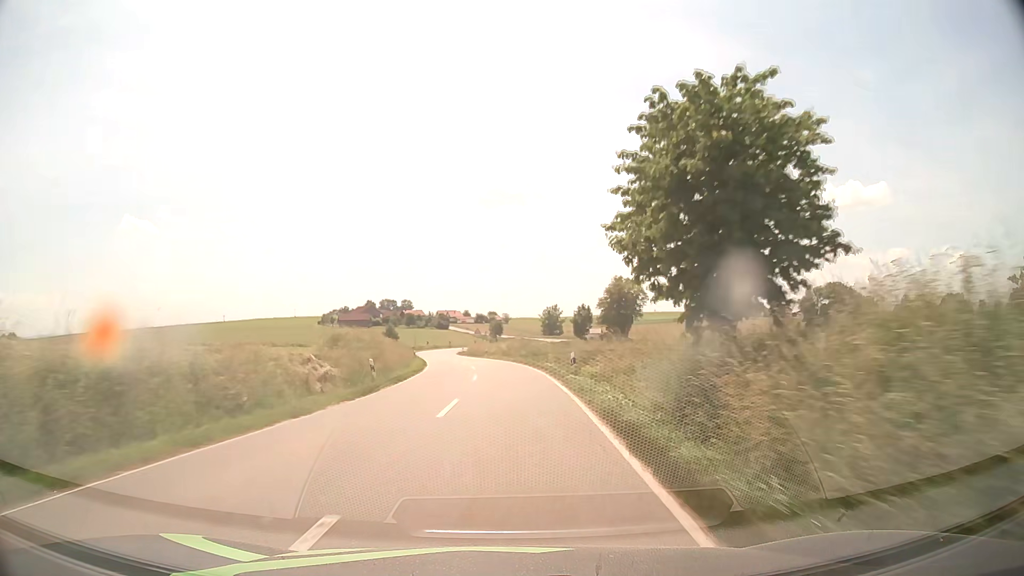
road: tertiary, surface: asphalt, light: Day
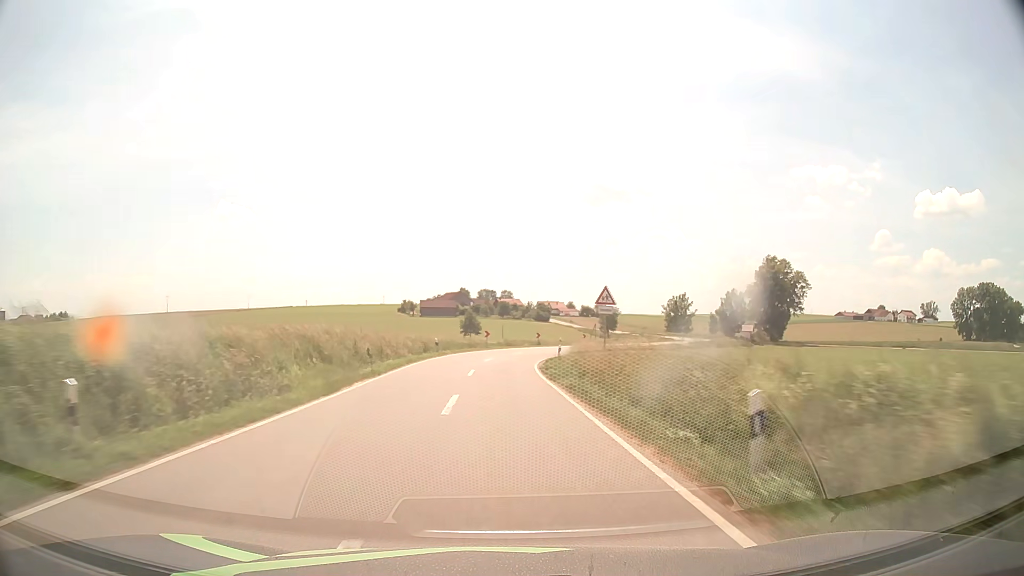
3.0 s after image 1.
(-2.9, +60.4) m; -8°
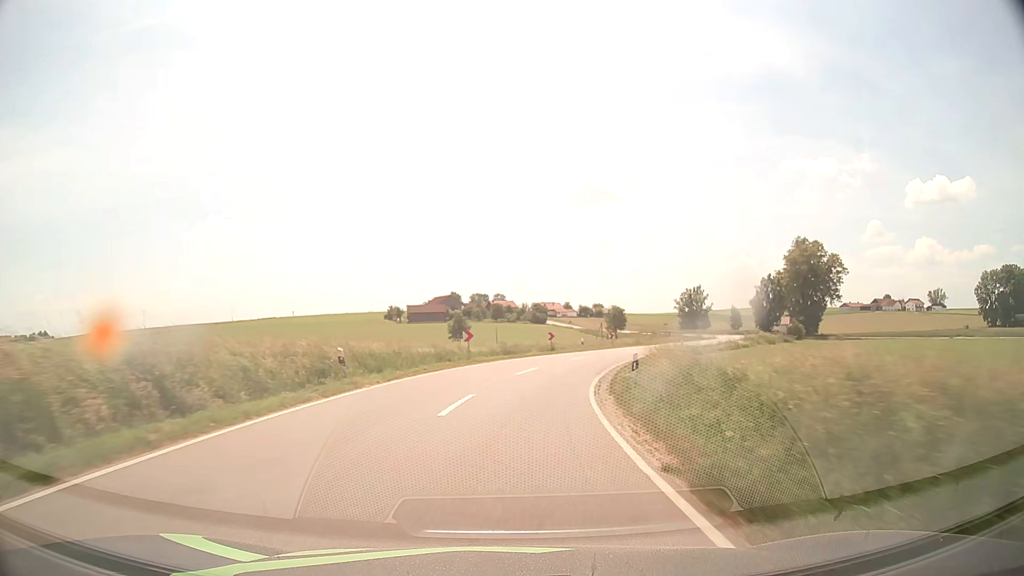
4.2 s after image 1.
(-0.2, +24.1) m; 0°
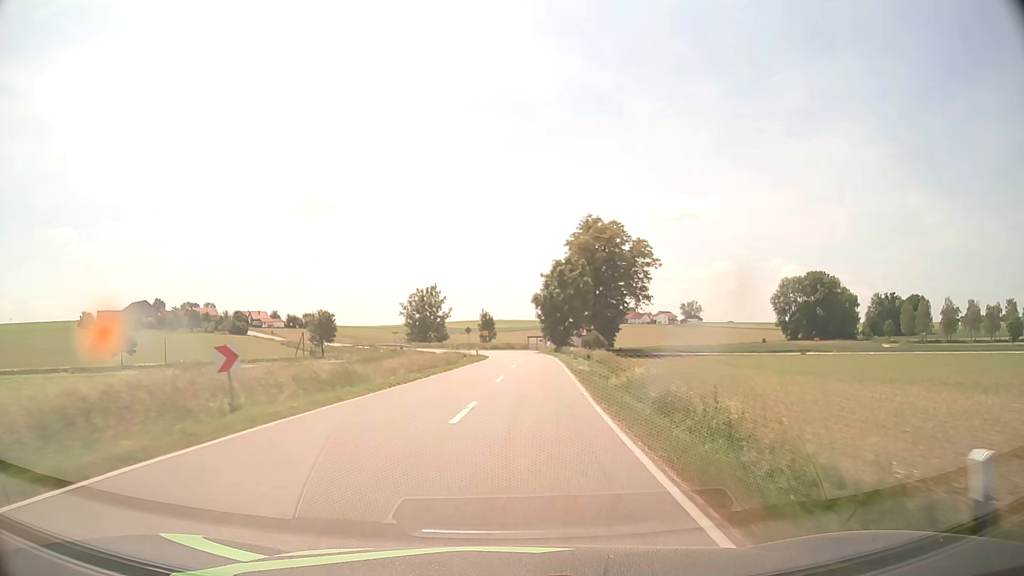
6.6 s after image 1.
(+8.6, +45.5) m; +24°
(0, +10) (+1, +20) (+2, +30) (+2, +40) (+3, +50) (+3, +60) (+3, +70) (+2, +80) (0, +90) (-3, +99) m
